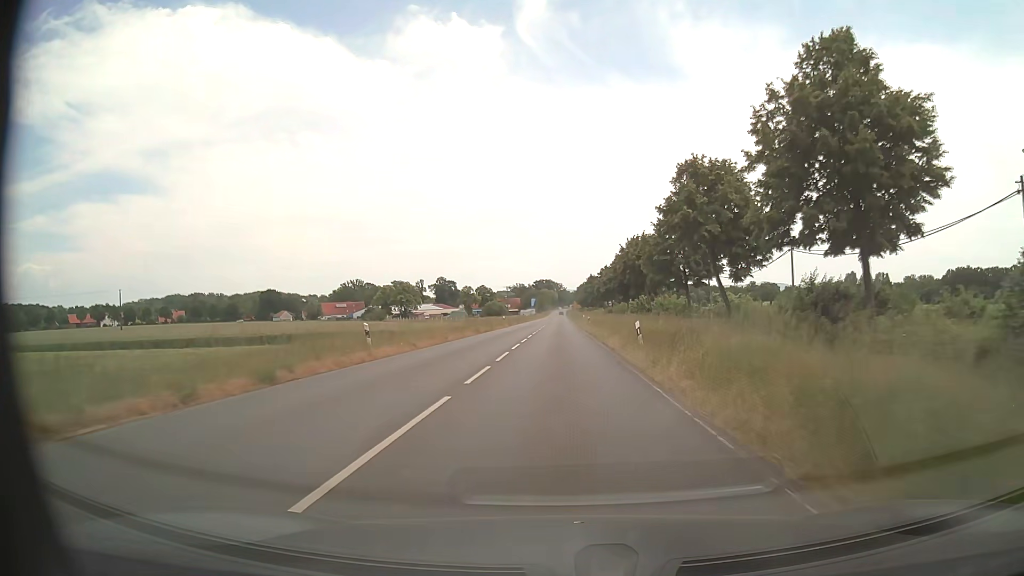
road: secondary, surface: asphalt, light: Day
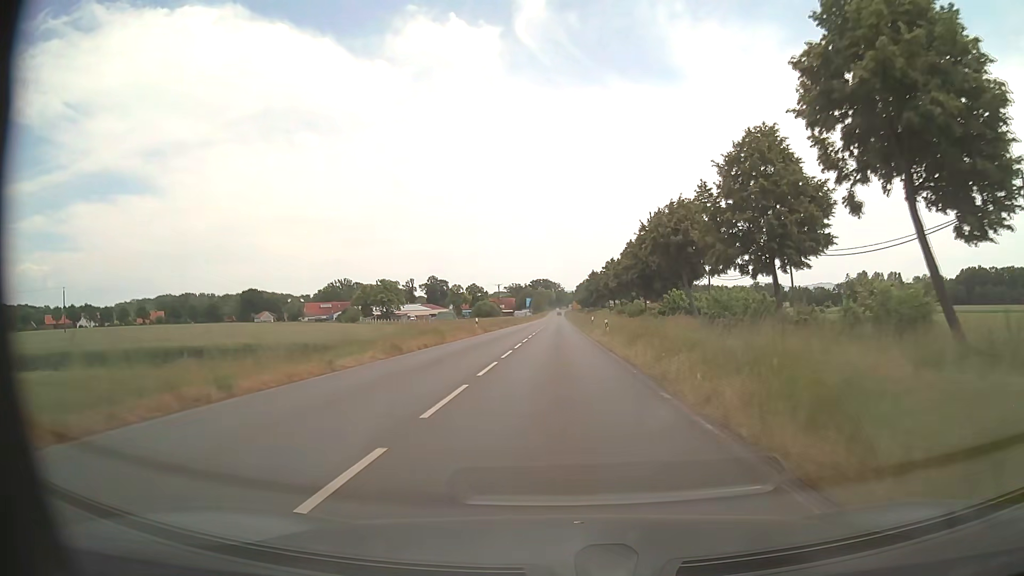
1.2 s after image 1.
(0.0, +22.5) m; 0°
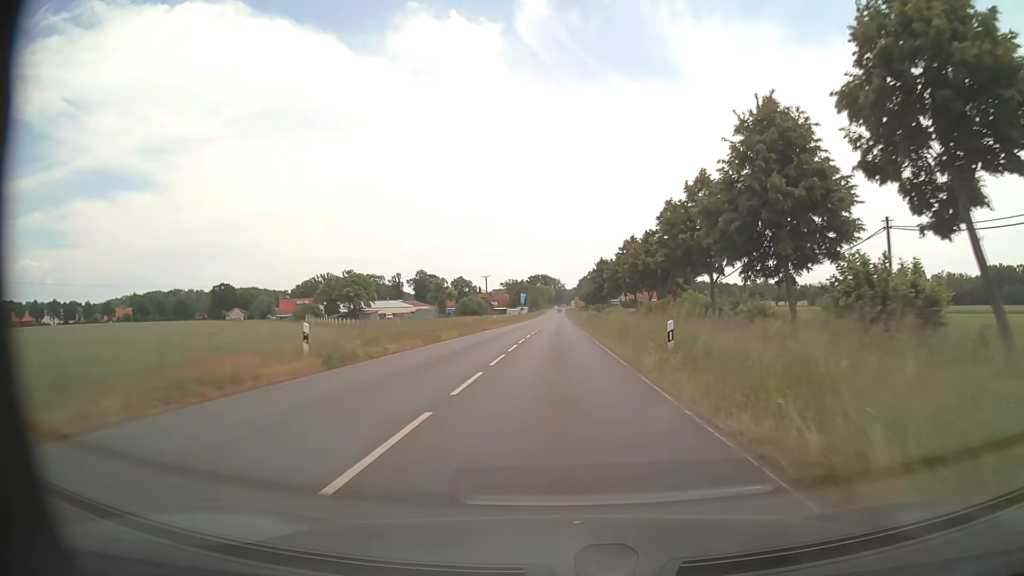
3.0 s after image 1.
(+0.1, +34.1) m; 0°
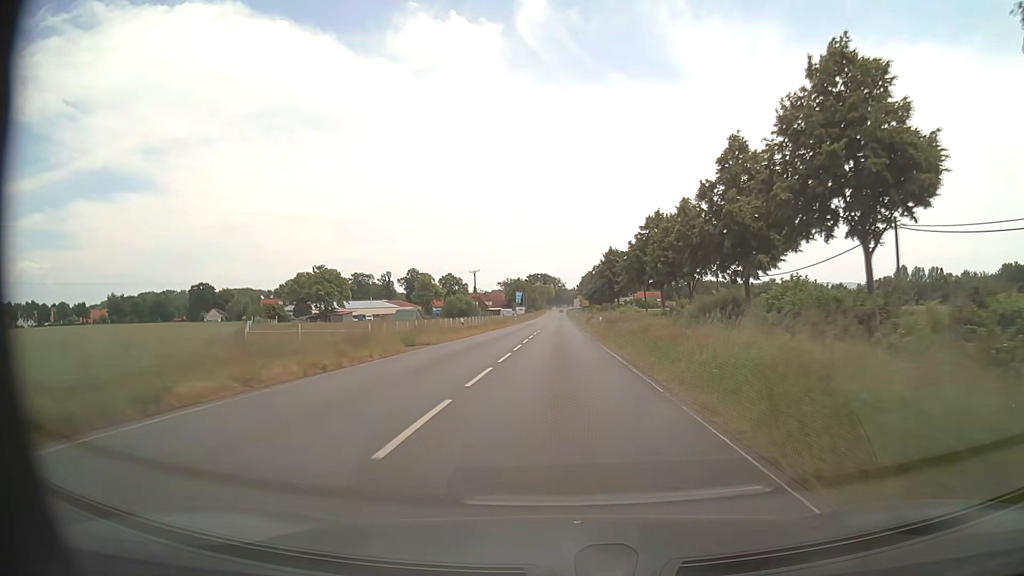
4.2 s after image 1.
(0.0, +23.0) m; 0°
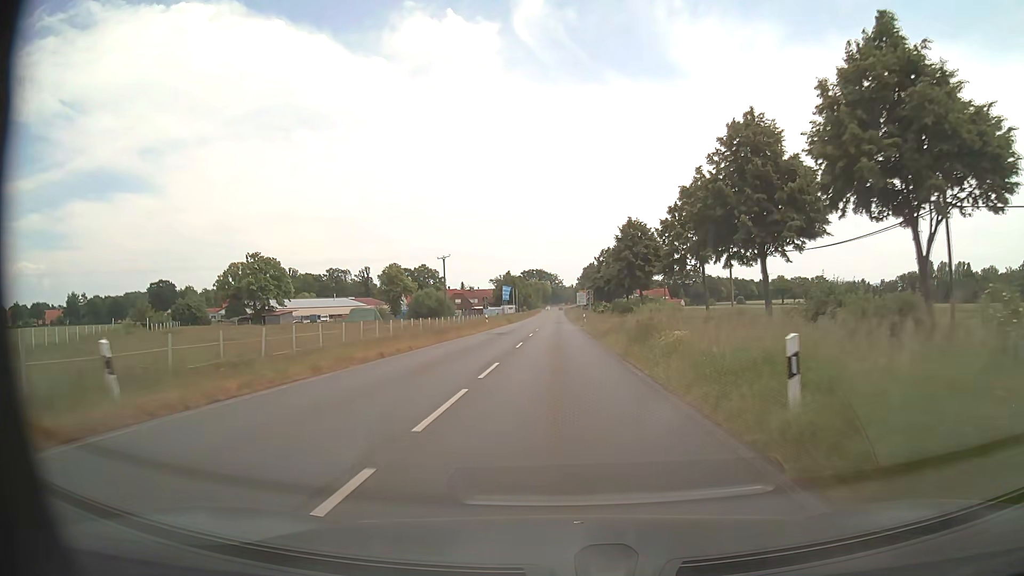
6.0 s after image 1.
(0.0, +34.6) m; 0°
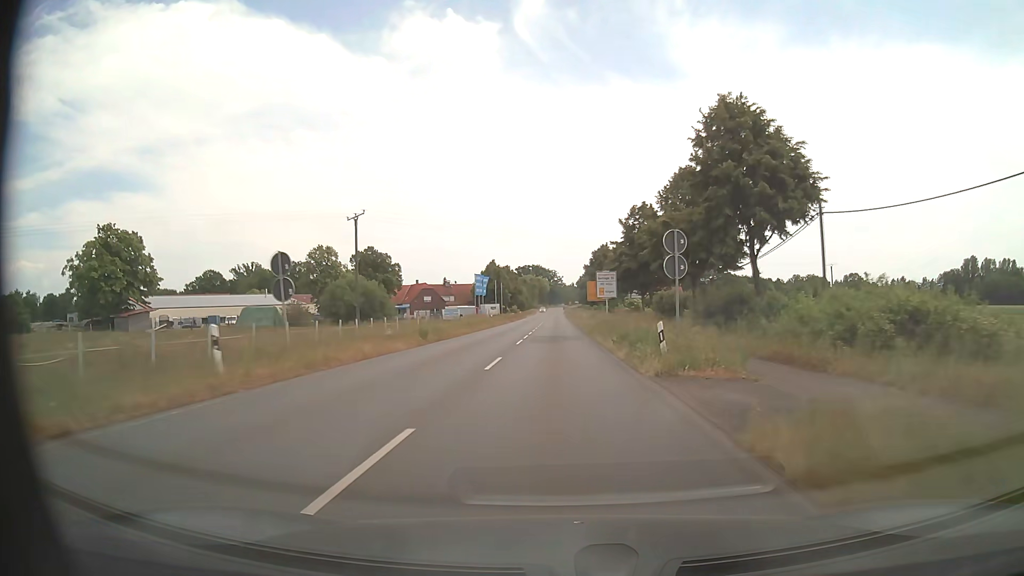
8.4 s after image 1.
(0.0, +46.4) m; 0°
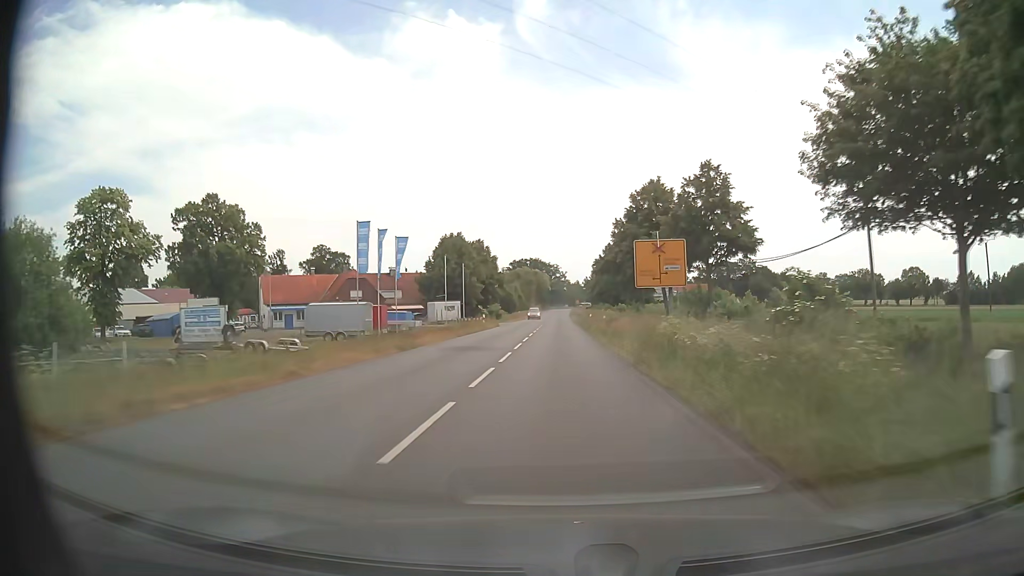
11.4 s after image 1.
(-0.4, +58.1) m; -1°
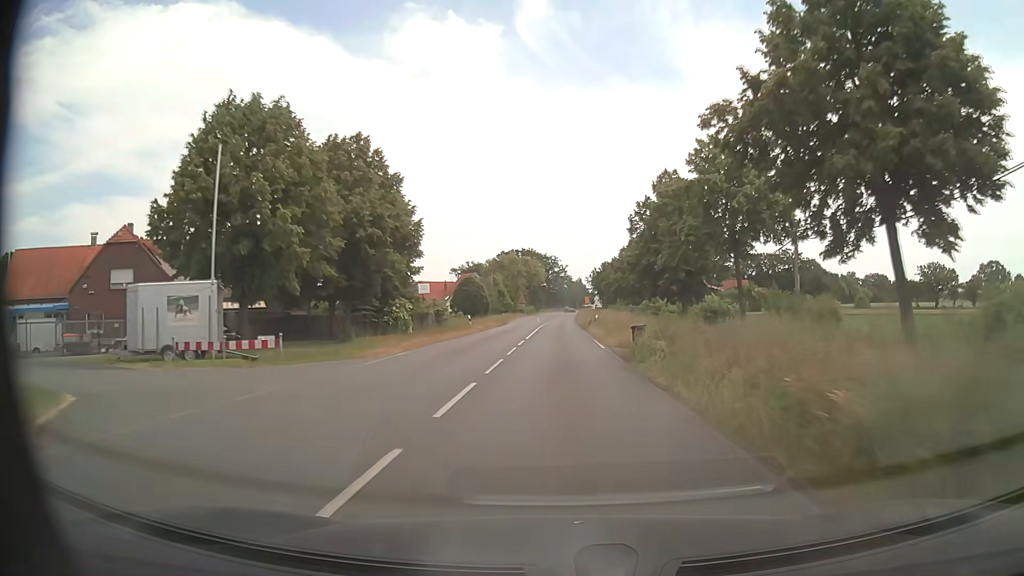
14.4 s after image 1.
(+0.1, +58.0) m; +1°
(0, +10) (0, +20) (0, +30) (0, +40) (0, +50) (0, +60) (0, +70) (0, +80) (0, +90) (0, +100) m
